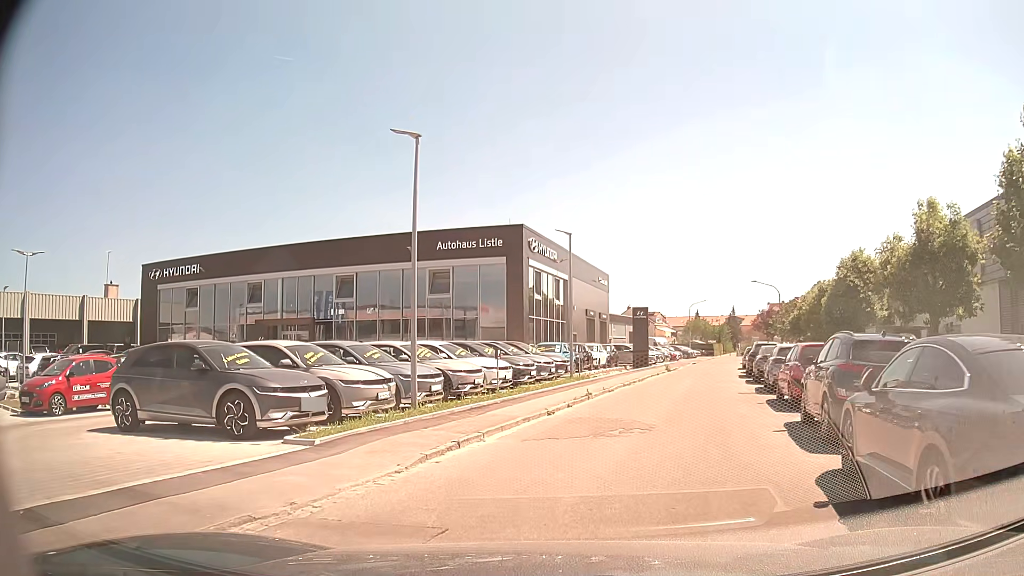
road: residential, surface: asphalt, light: Day
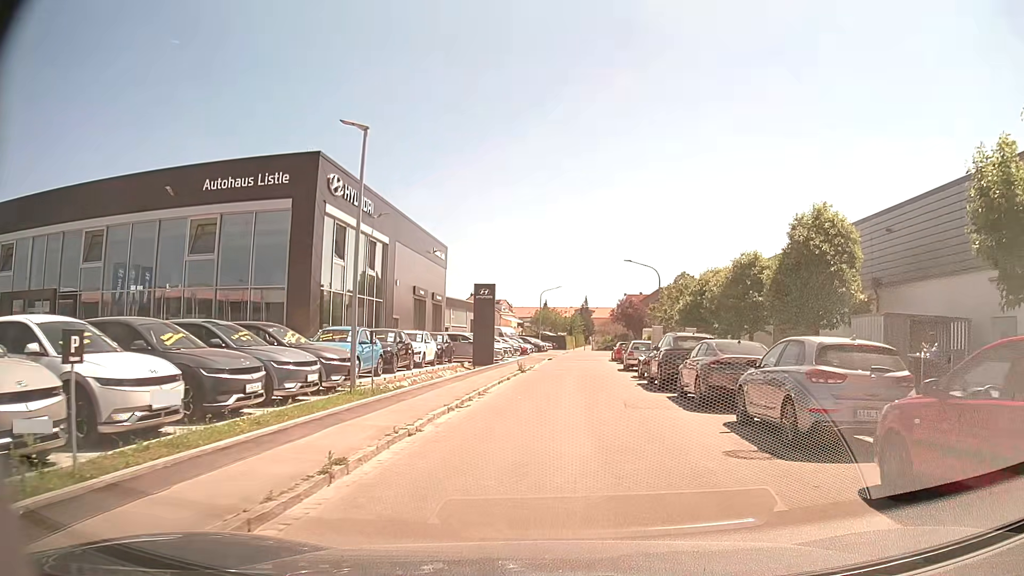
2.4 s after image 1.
(+1.3, +12.5) m; +13°
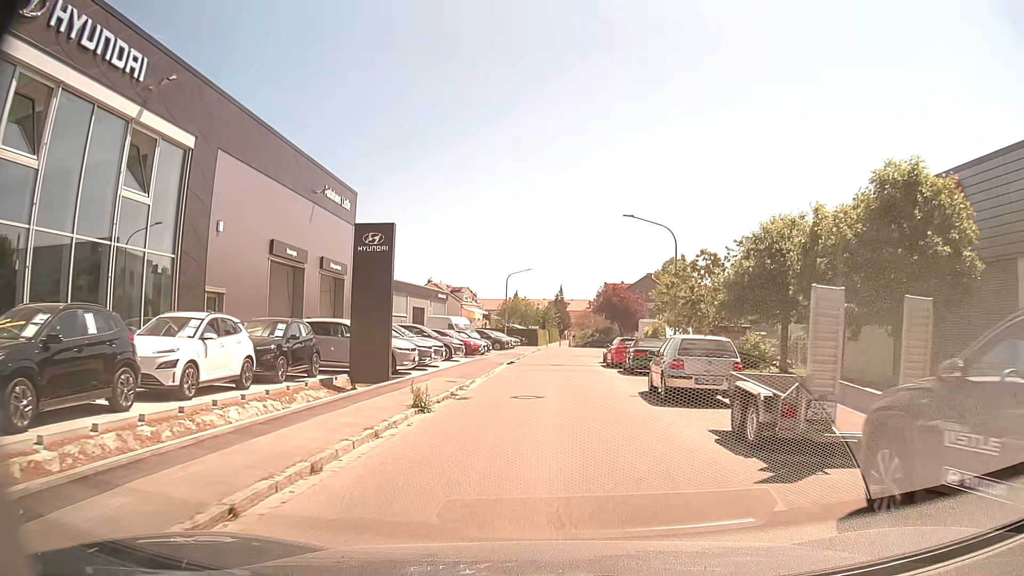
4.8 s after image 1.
(+0.6, +17.8) m; +2°
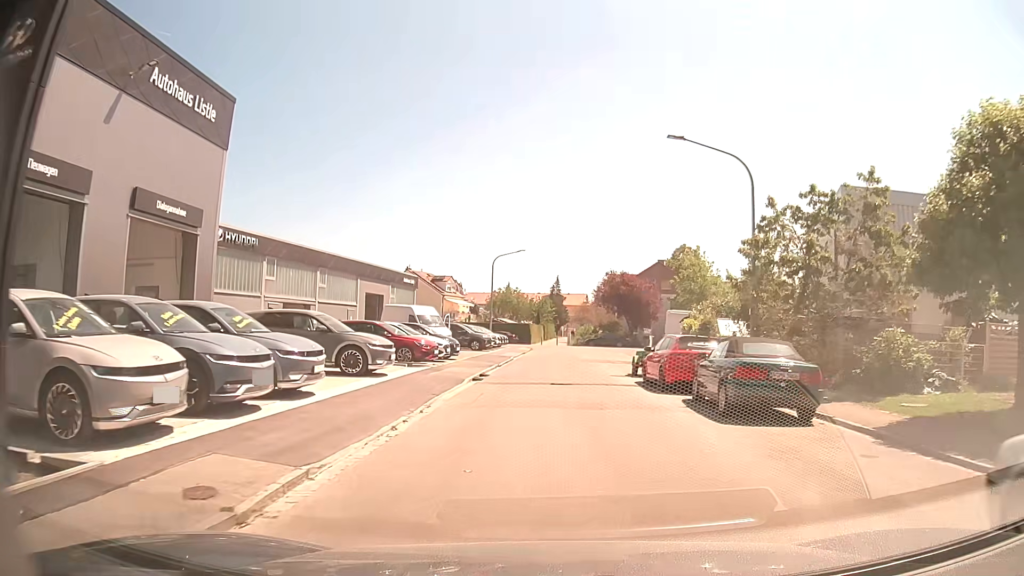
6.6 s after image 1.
(0.0, +13.9) m; 0°
